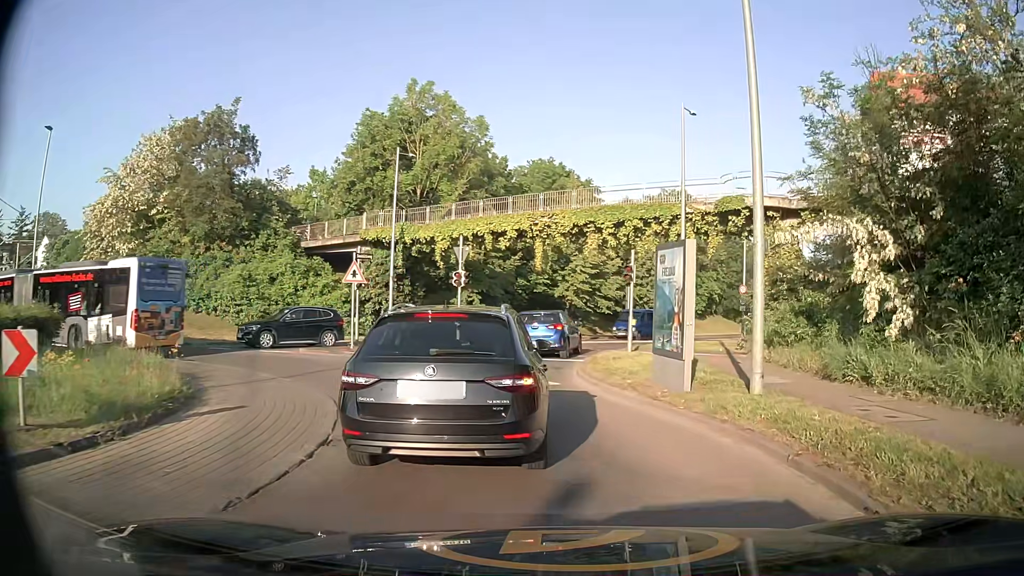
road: tertiary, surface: asphalt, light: Day
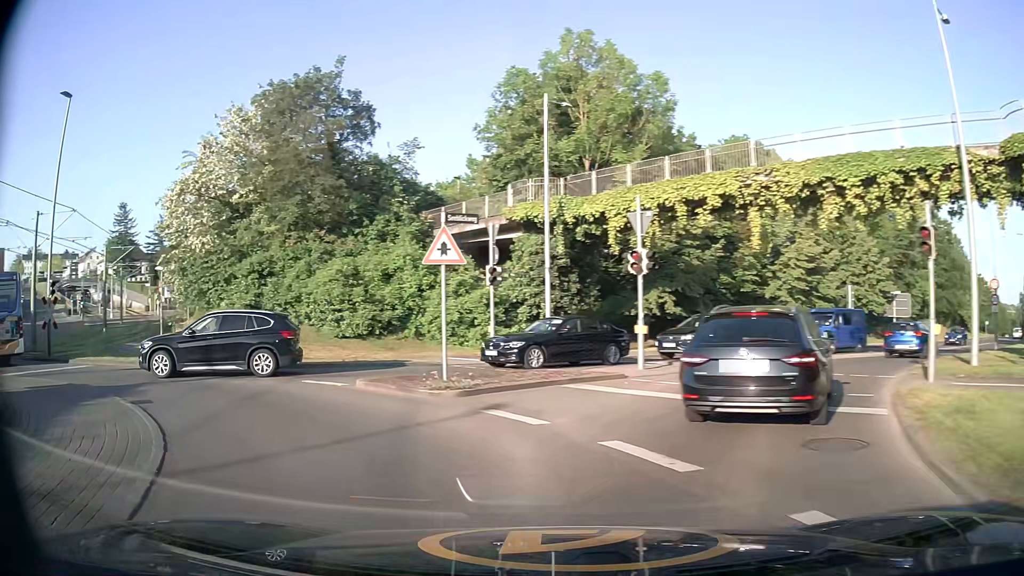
(-0.8, +10.5) m; -18°
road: secondary
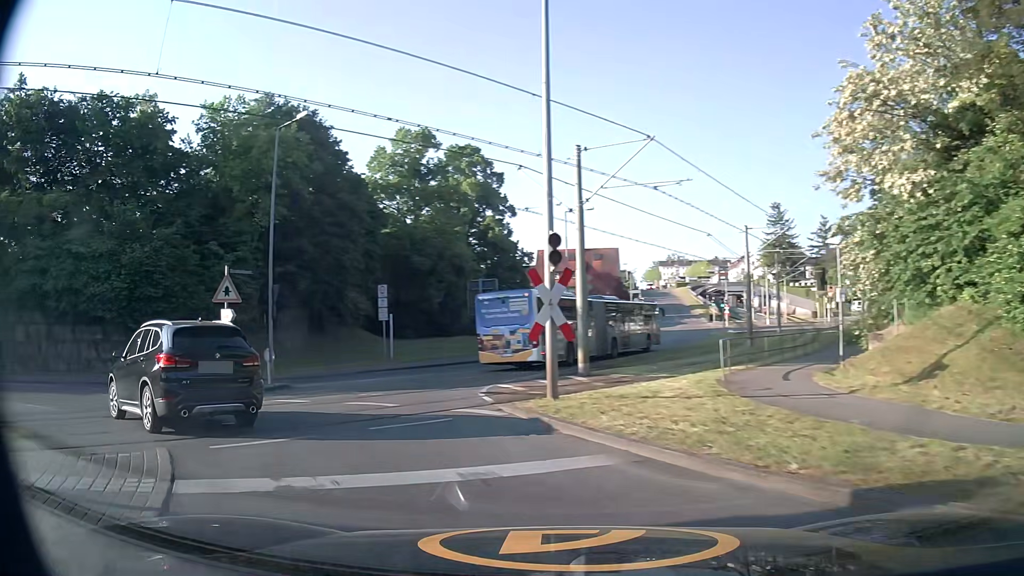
(-7.7, +13.7) m; -57°
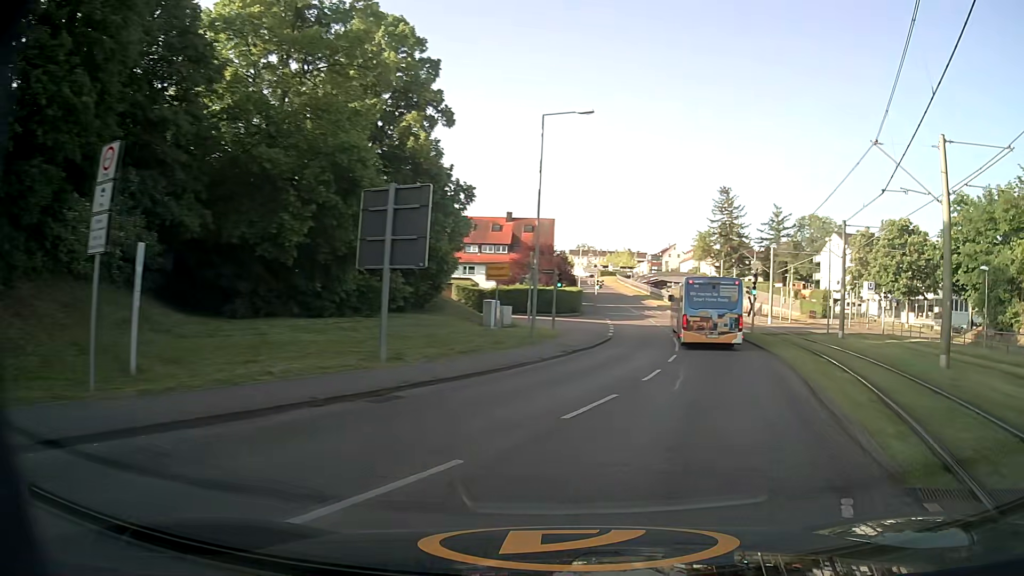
(-2.8, +22.9) m; +10°
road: tertiary
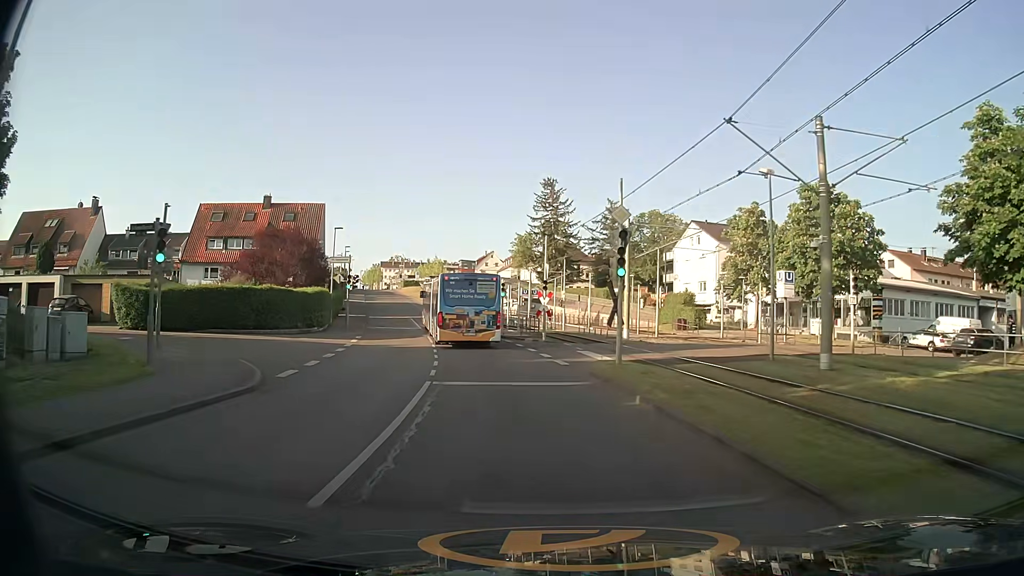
(+5.1, +22.3) m; +15°
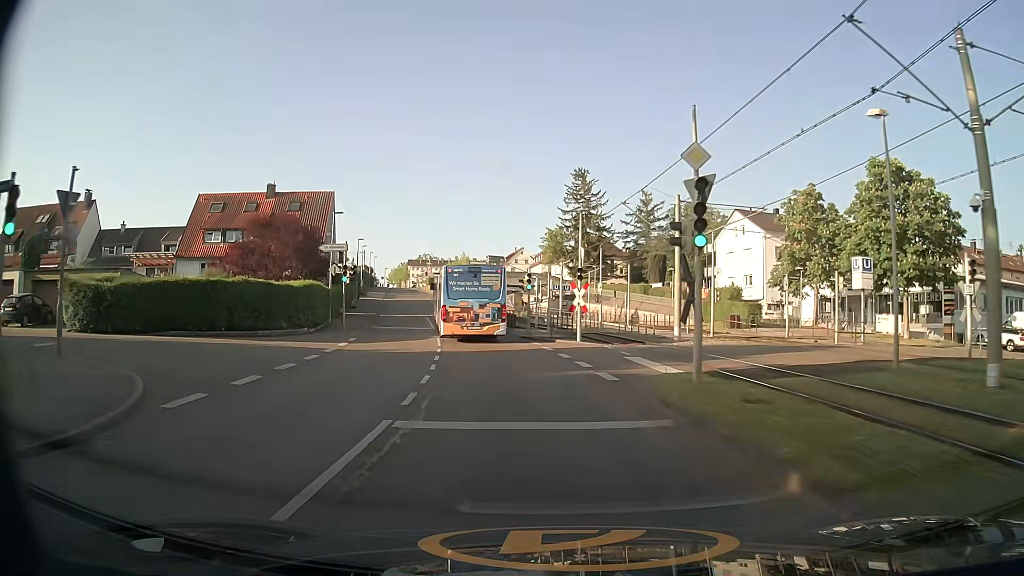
(-0.2, +6.3) m; -3°
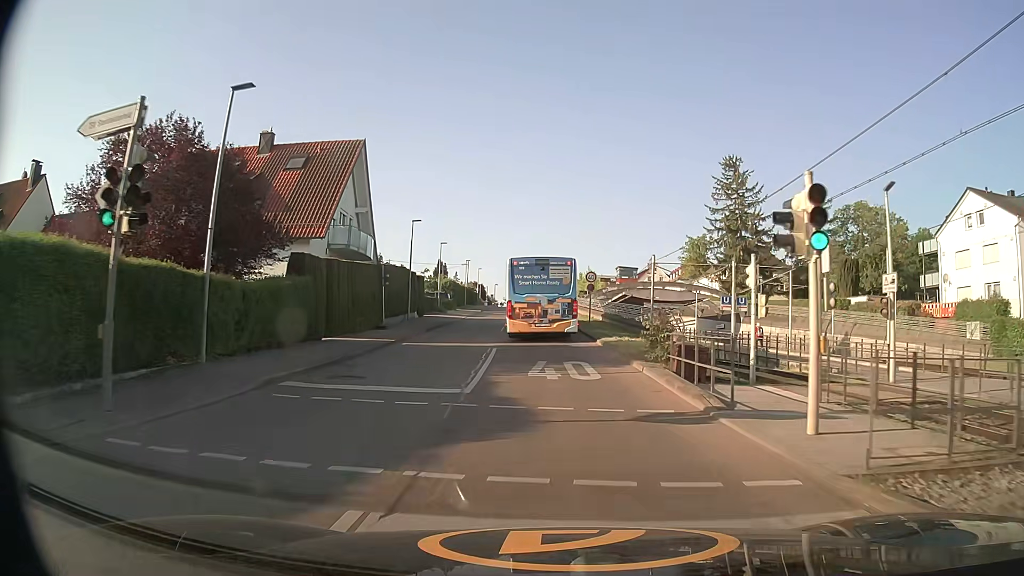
(-2.3, +24.9) m; -10°
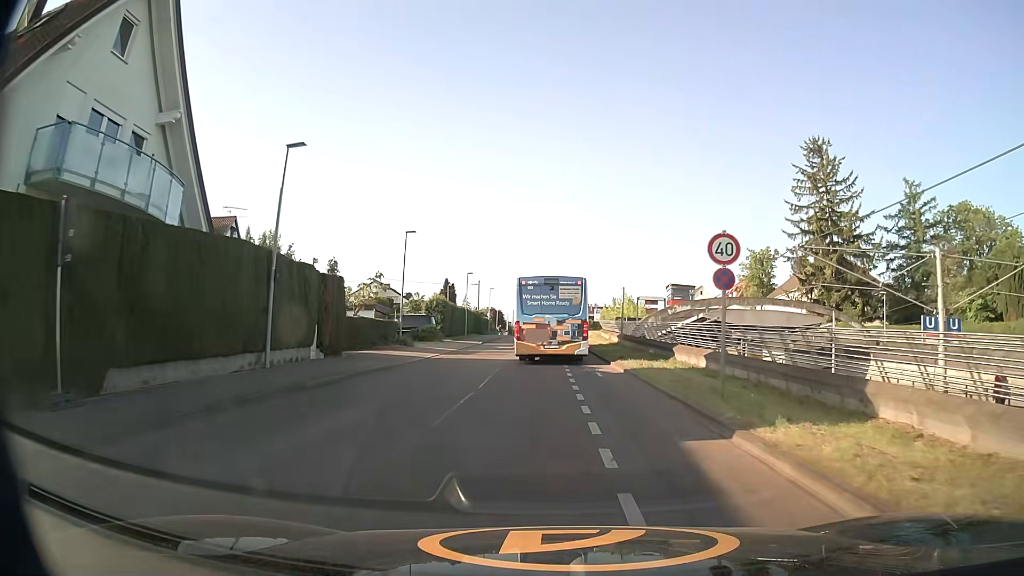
(-0.5, +23.7) m; -2°
(0, +10) (0, +20) (0, +30) (0, +40) (-1, +50) (-1, +60) (-1, +70) (-1, +80) (-1, +90) (-1, +100) m
